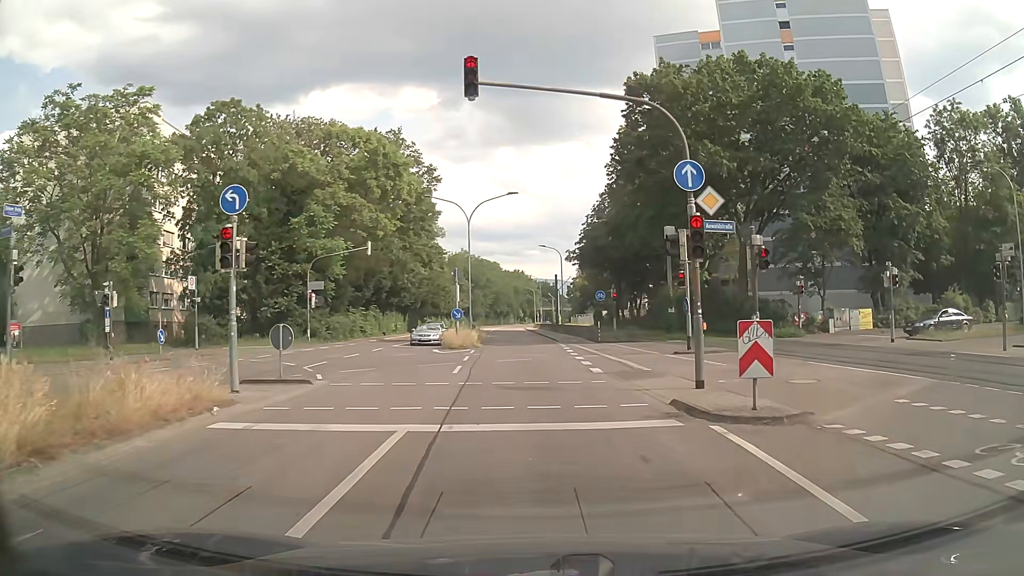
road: secondary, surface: asphalt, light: Day
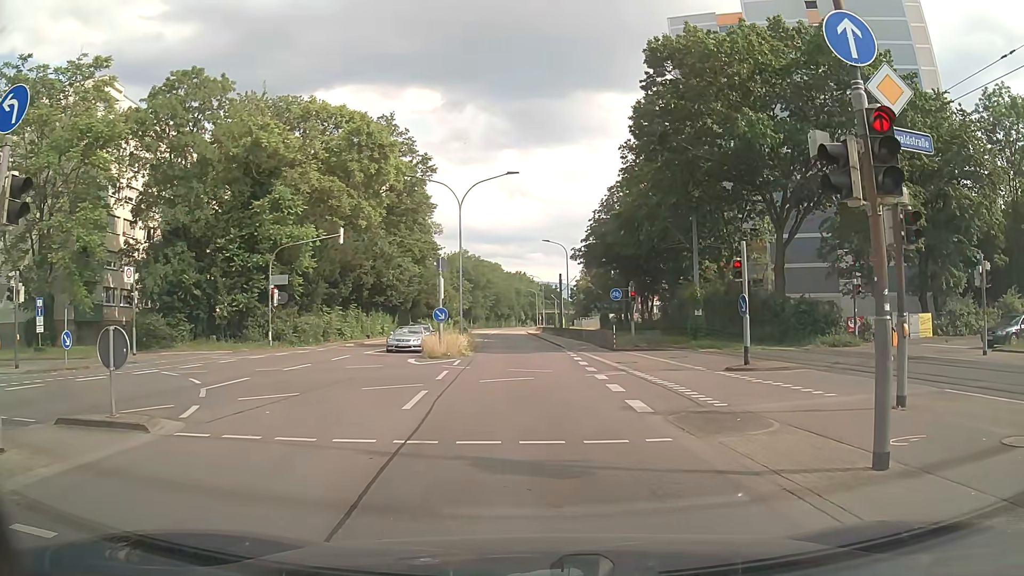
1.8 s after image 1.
(+0.1, +6.3) m; +1°
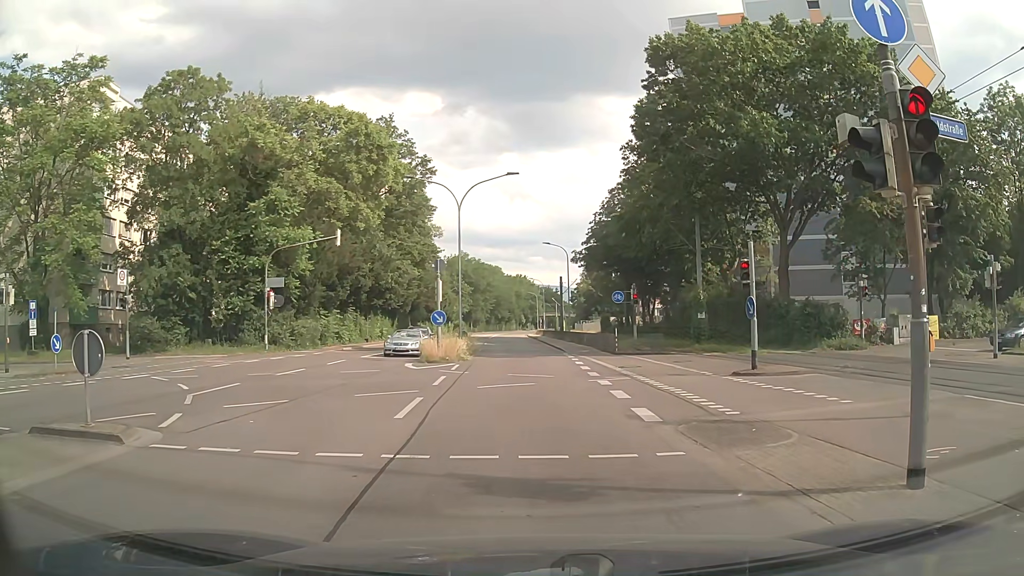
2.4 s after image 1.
(0.0, +0.6) m; 0°
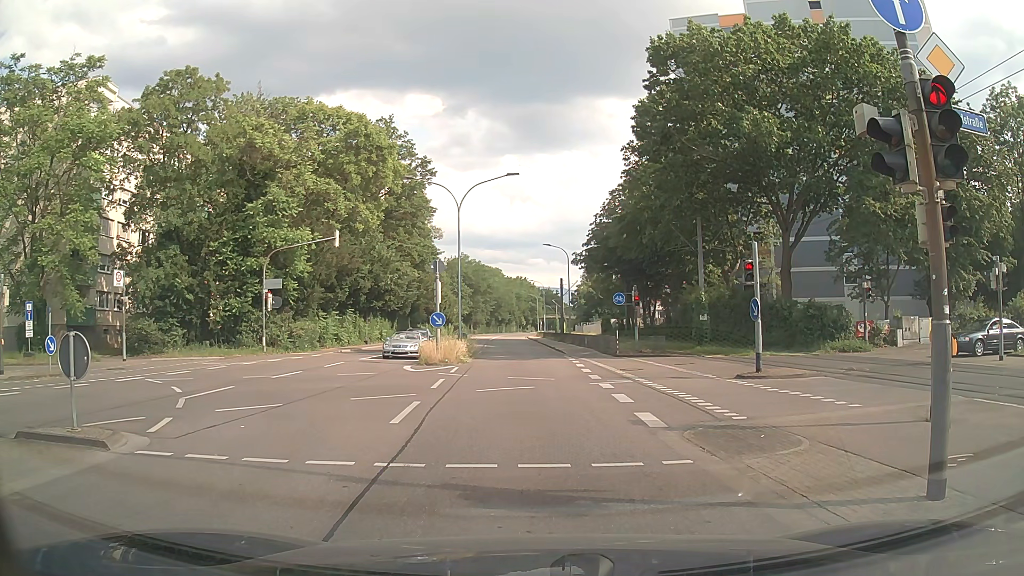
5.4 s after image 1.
(0.0, +0.4) m; 0°
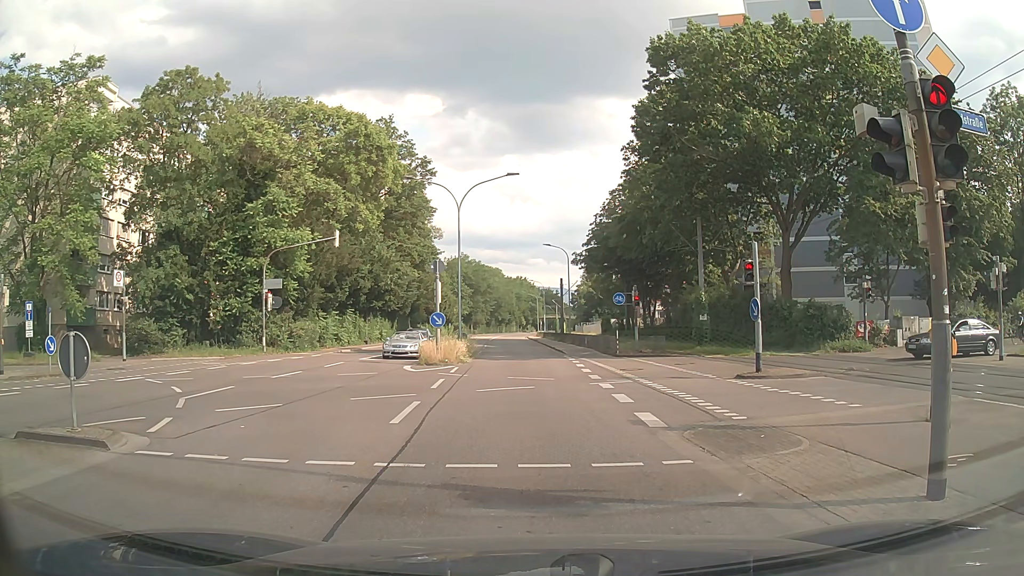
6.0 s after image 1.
(0.0, 0.0) m; 0°
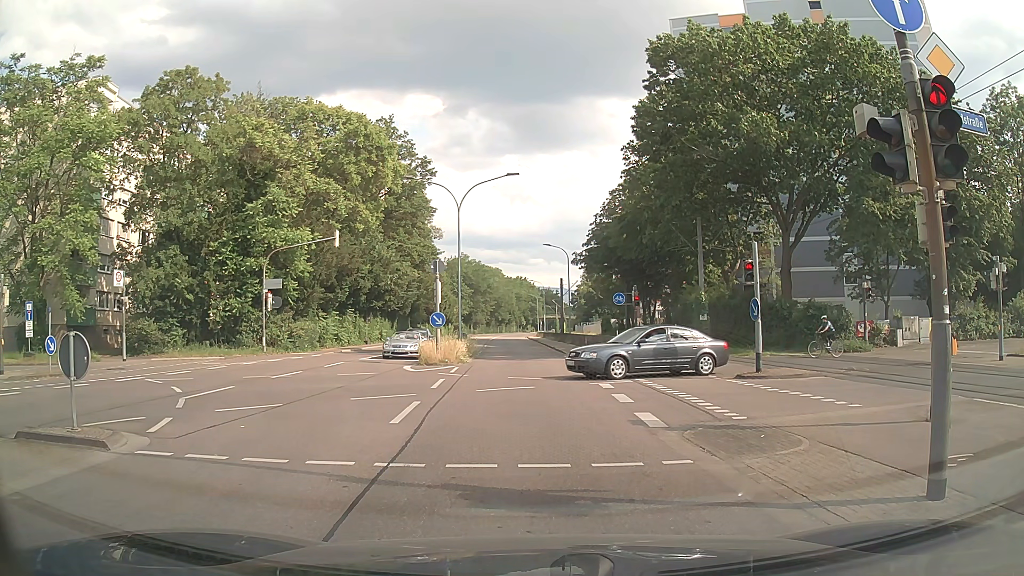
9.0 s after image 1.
(0.0, 0.0) m; 0°
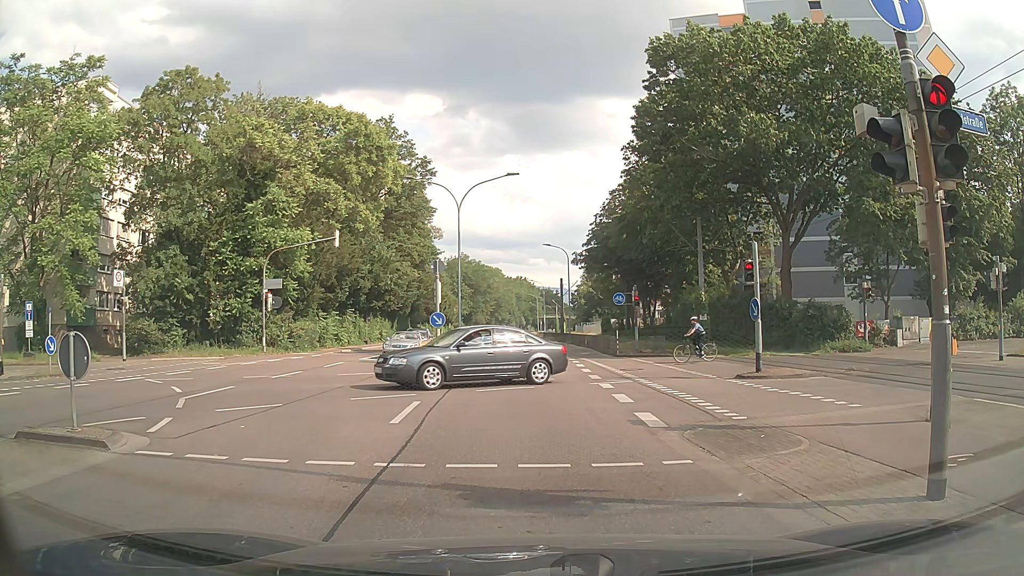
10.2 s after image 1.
(0.0, 0.0) m; 0°
